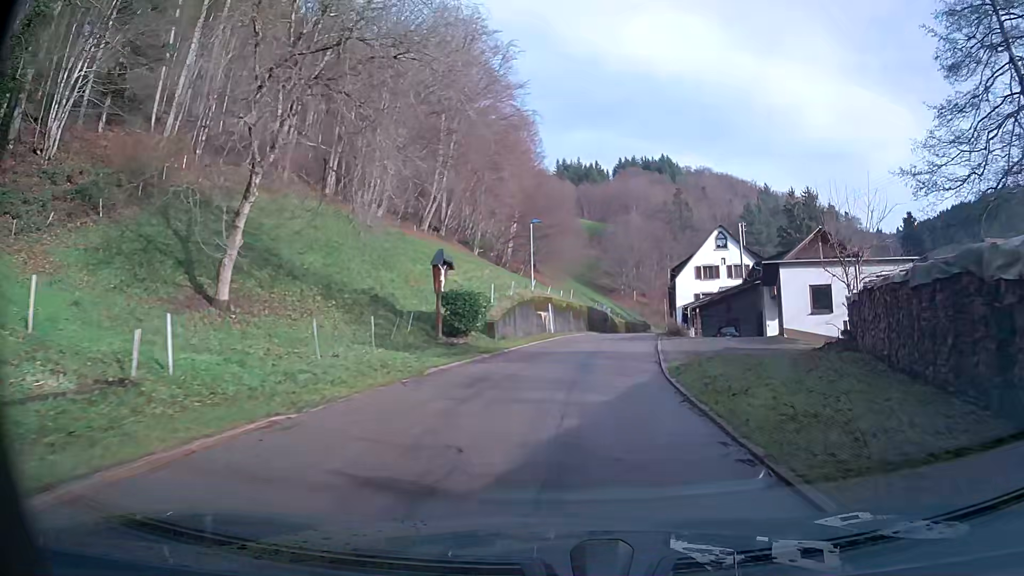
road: tertiary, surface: asphalt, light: Day
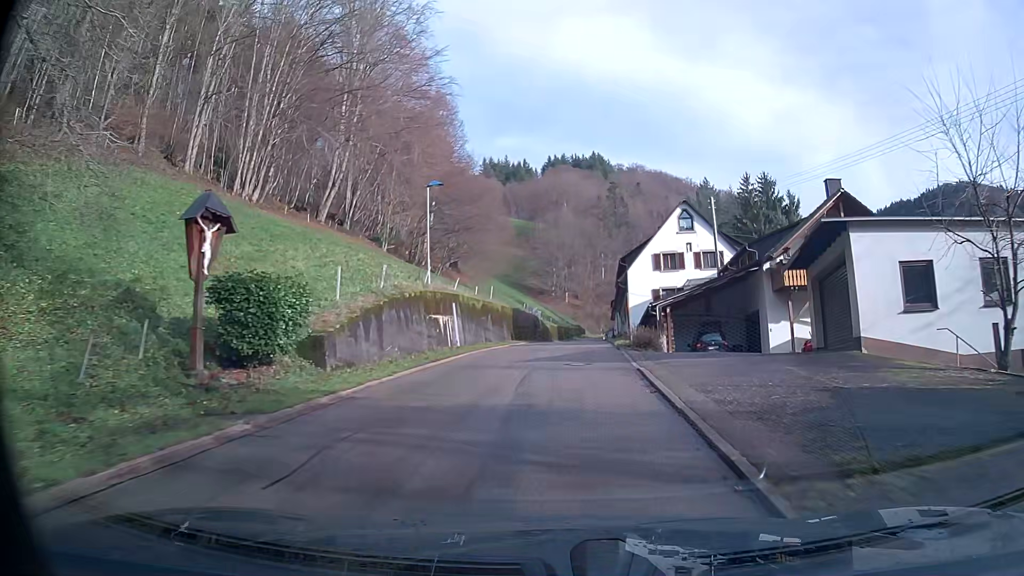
(+0.7, +13.8) m; +6°
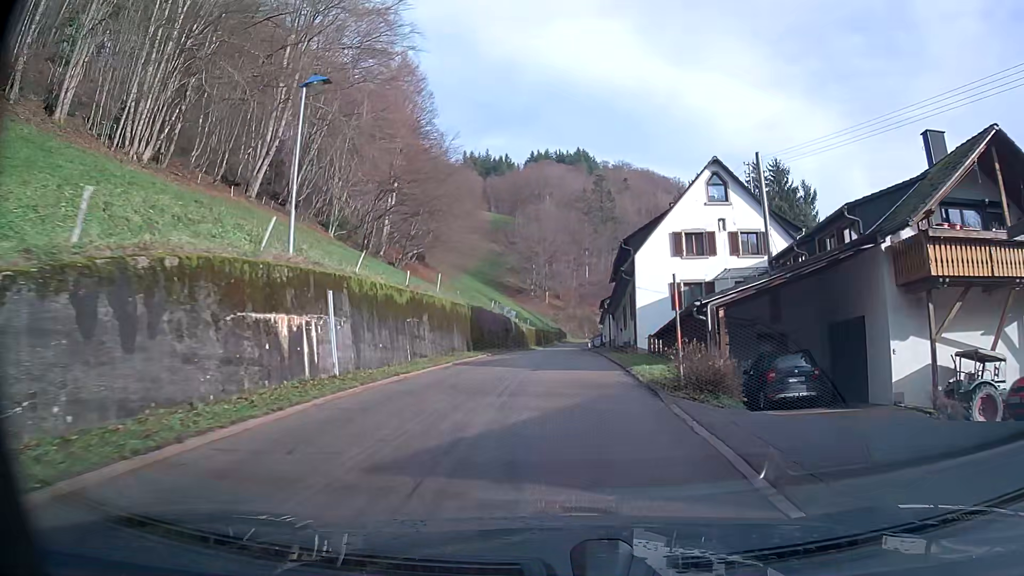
(+0.2, +13.9) m; +1°
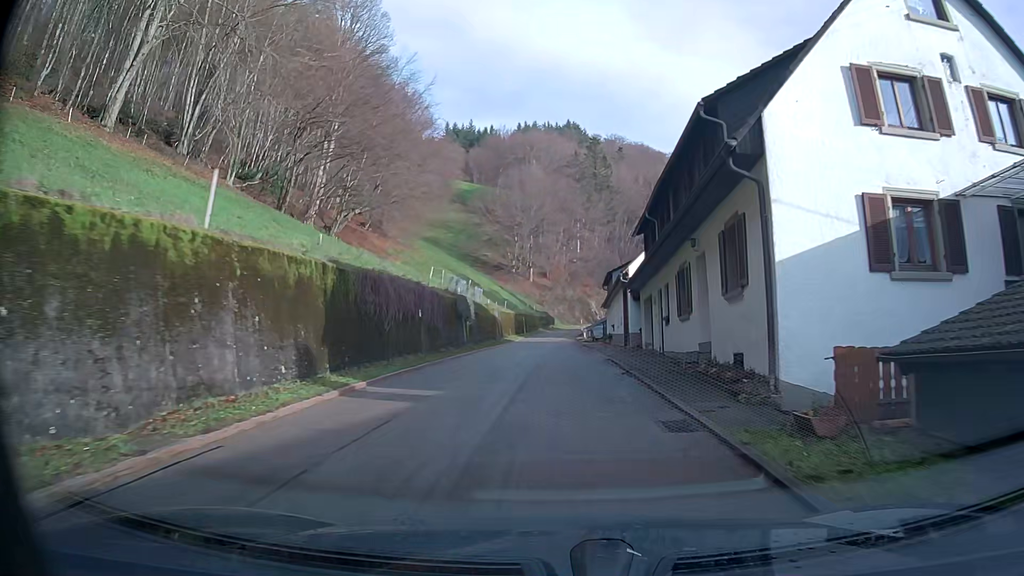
(+0.2, +21.1) m; +1°
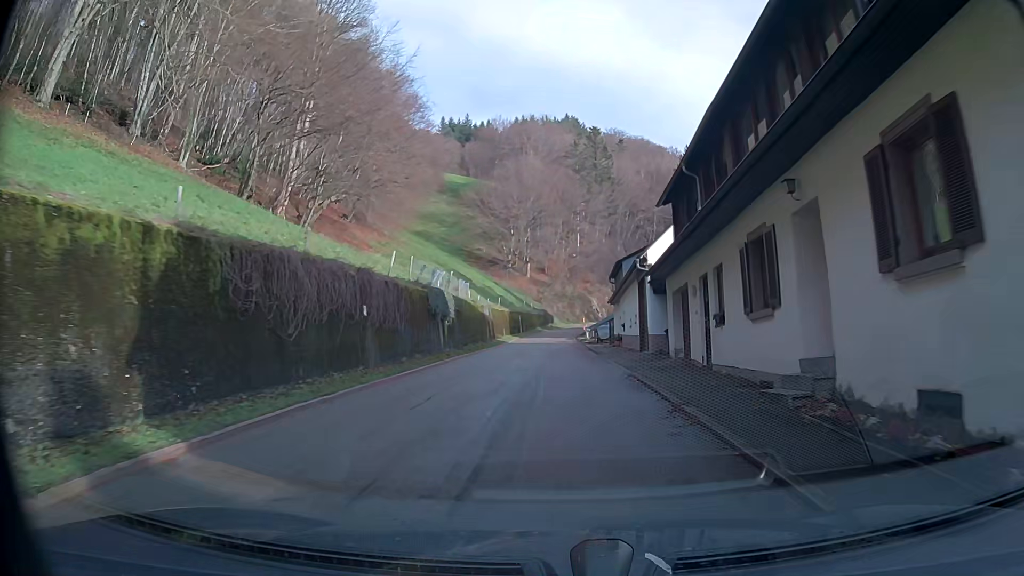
(0.0, +7.0) m; 0°
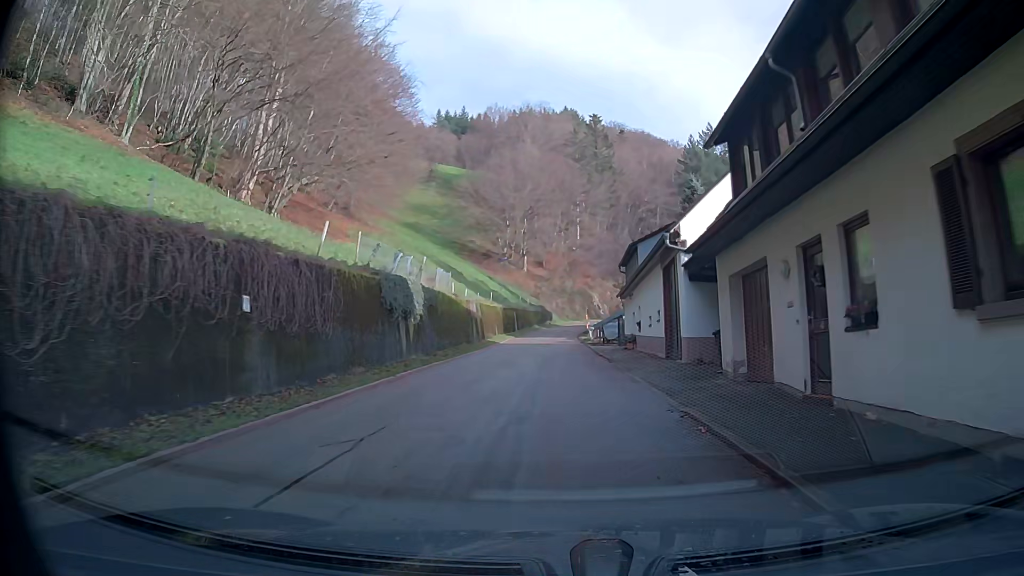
(0.0, +7.0) m; 0°
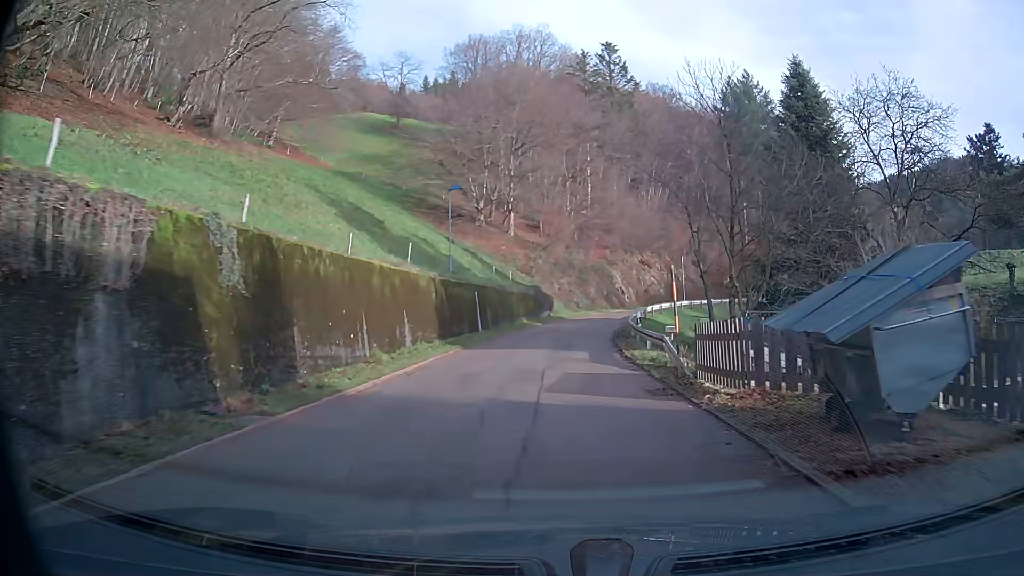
(-0.1, +34.4) m; 0°
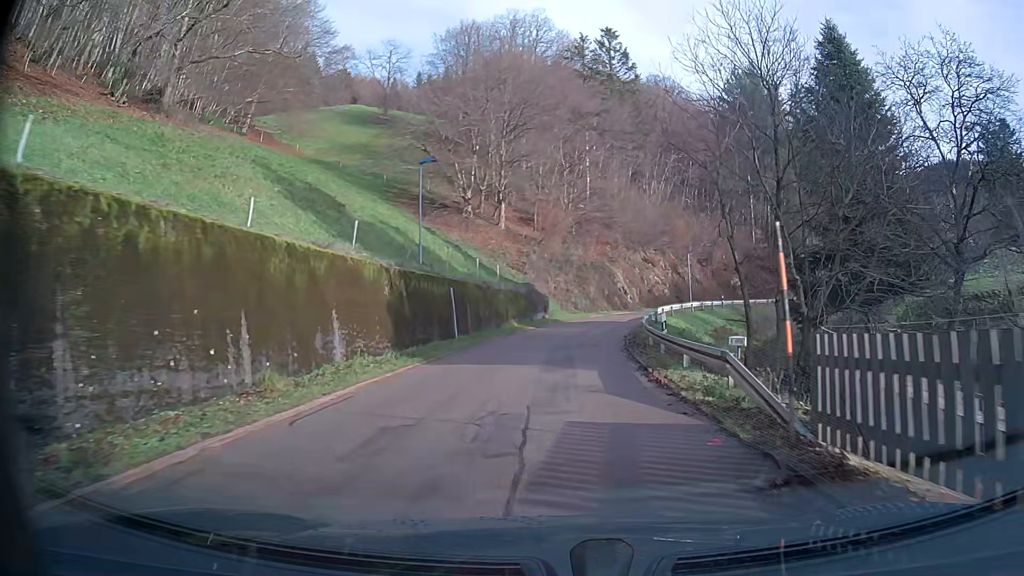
(0.0, +6.7) m; +1°
